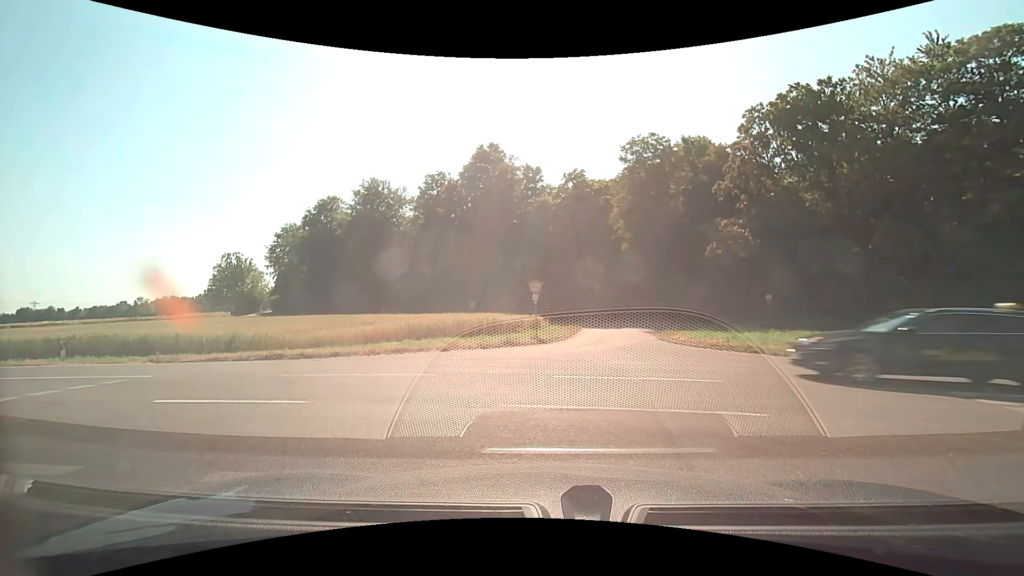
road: unclassified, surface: asphalt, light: Day
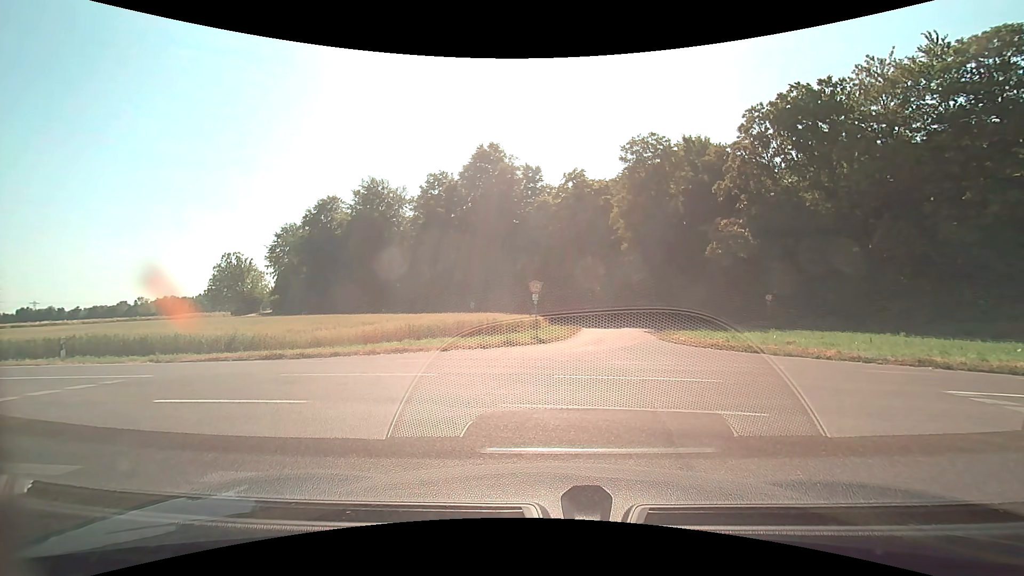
(0.0, +0.1) m; 0°
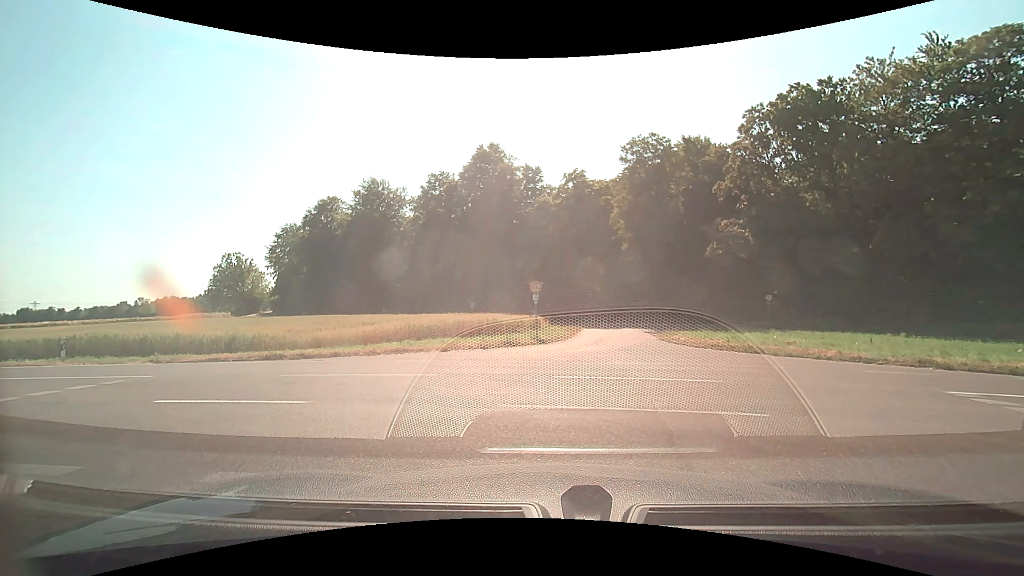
(0.0, 0.0) m; 0°
